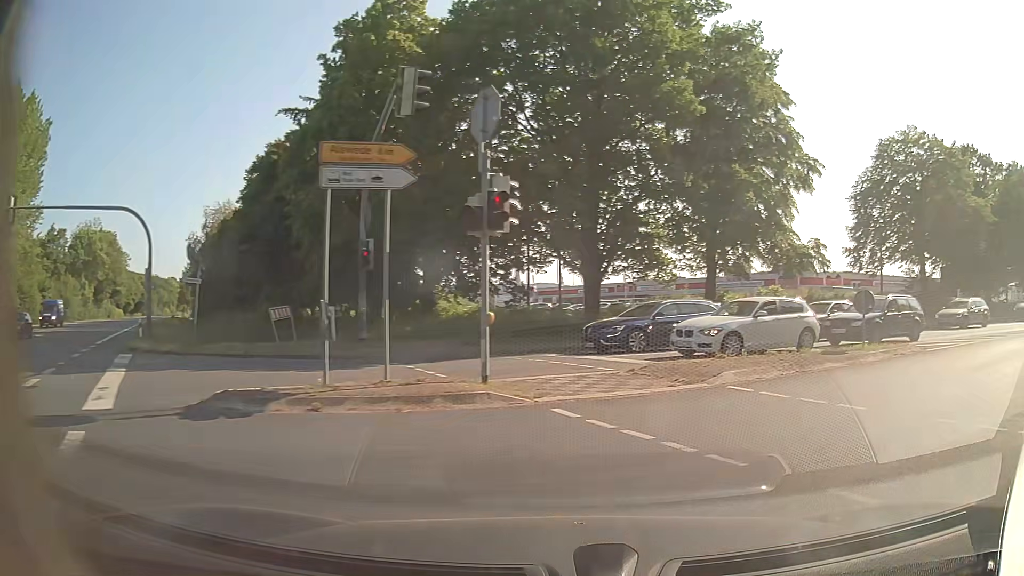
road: primary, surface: asphalt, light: Day
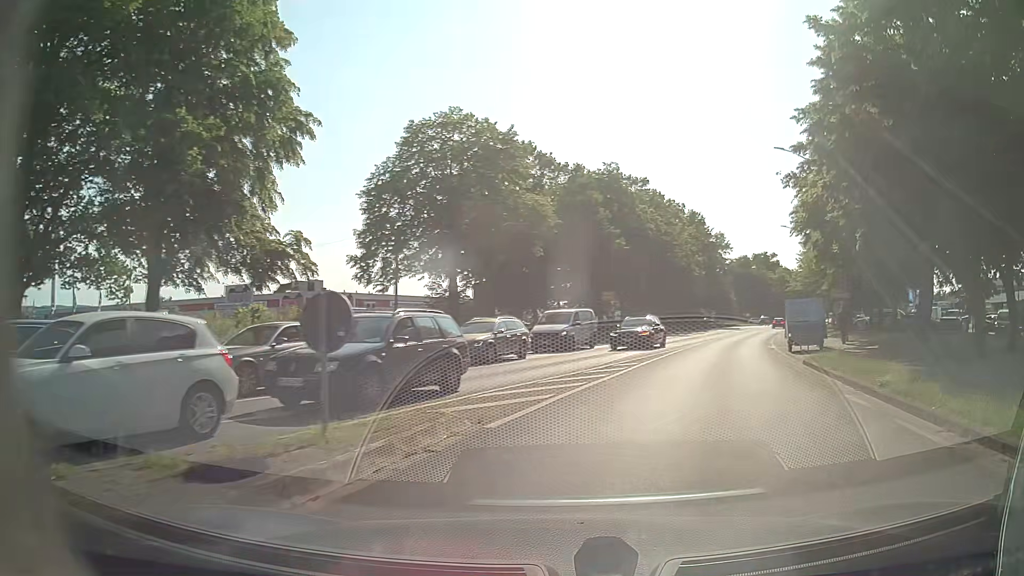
(+3.8, +9.5) m; +41°
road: tertiary
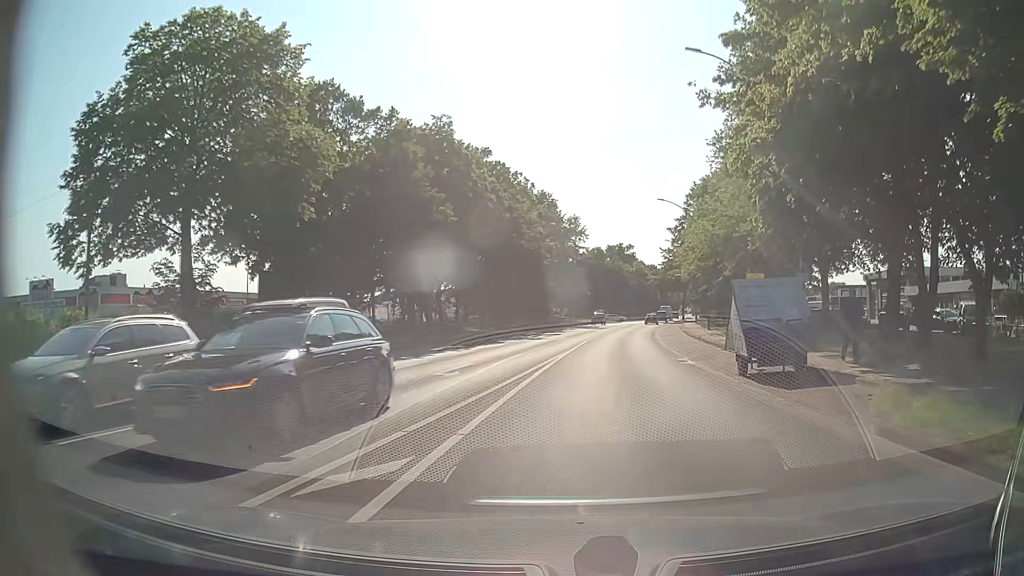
(+1.9, +13.9) m; +13°
(0, +10) (+1, +20) (+2, +30) (+4, +40) (+5, +50) (+6, +60) (+8, +70) (+10, +79) (+11, +89) (+13, +99) m
